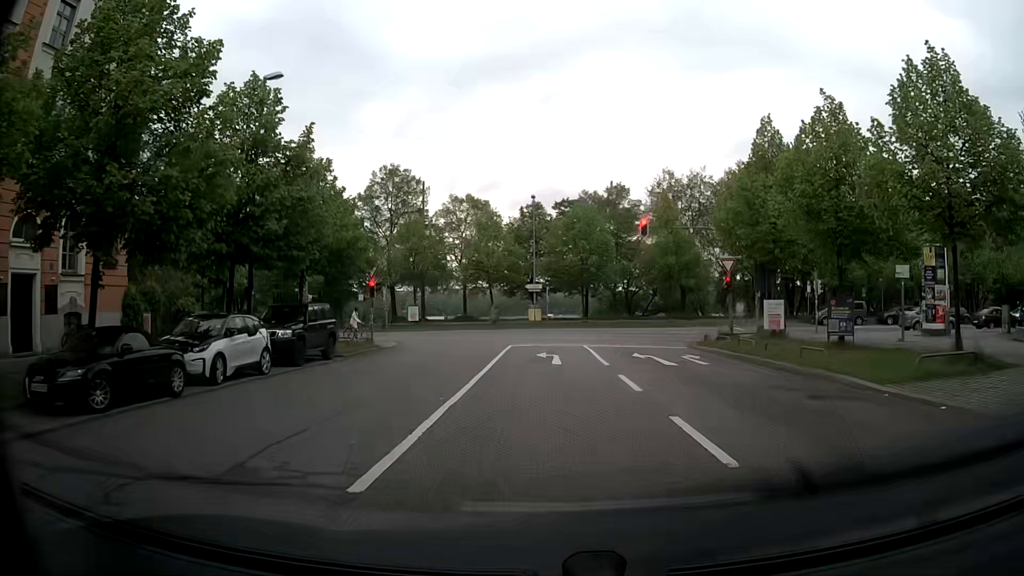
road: tertiary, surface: asphalt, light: Day
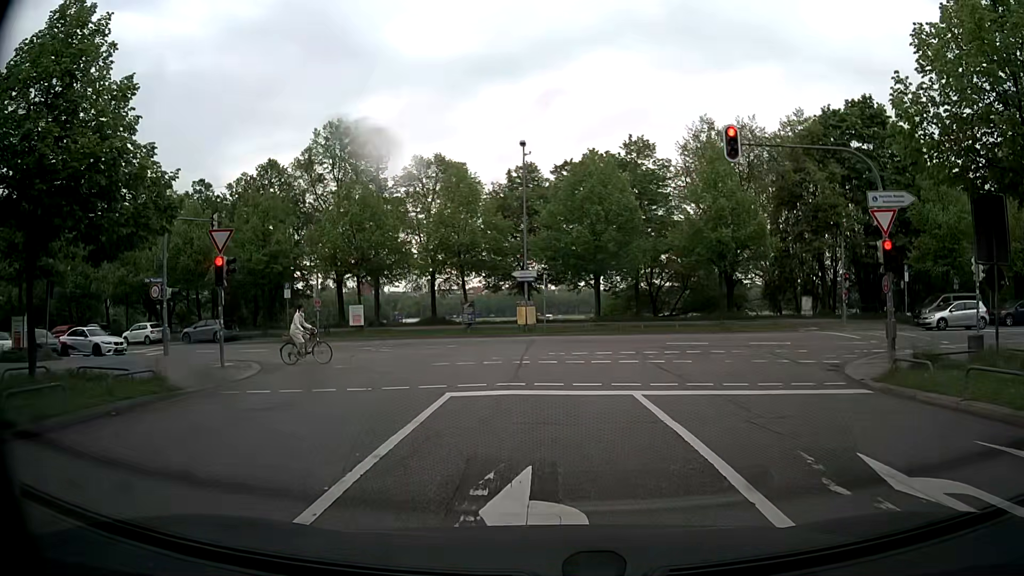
(0.0, +16.8) m; 0°
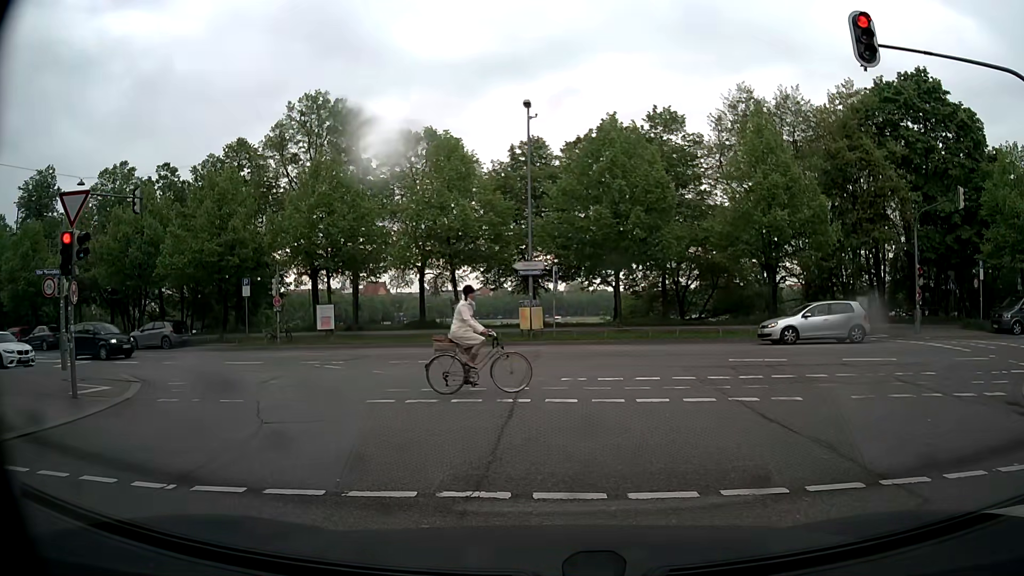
(0.0, +7.2) m; -1°
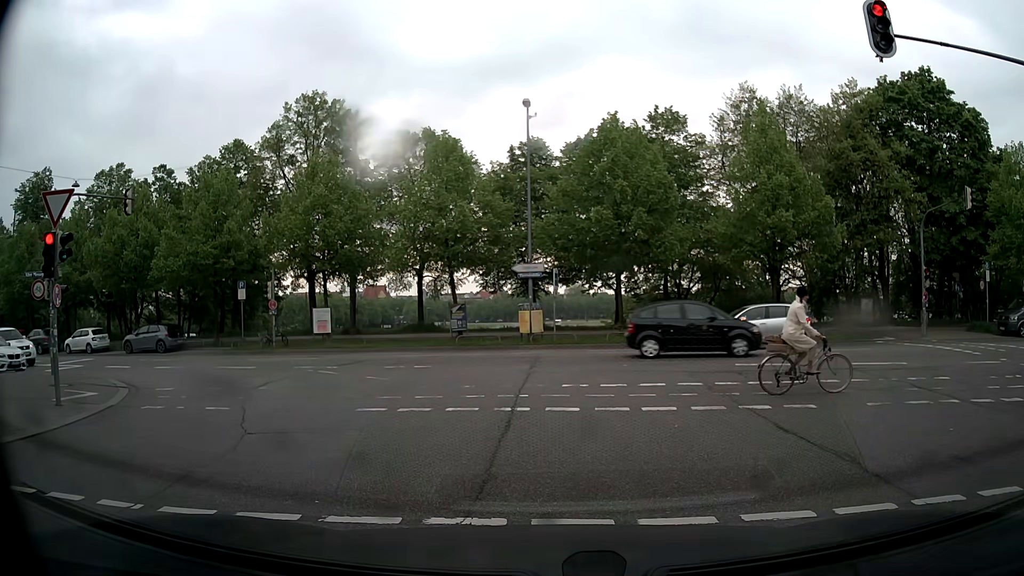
(0.0, +0.6) m; 0°
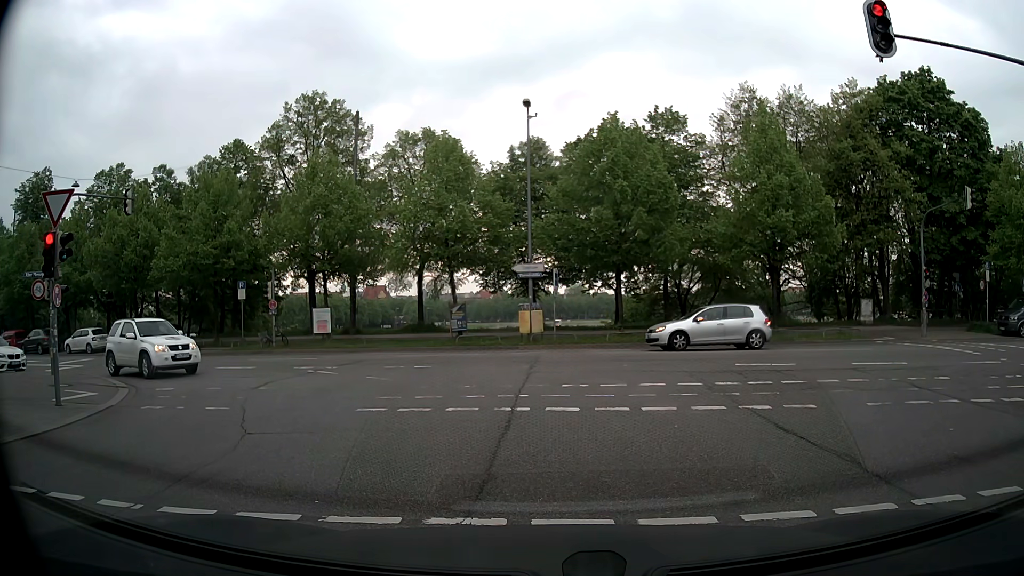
(0.0, 0.0) m; 0°
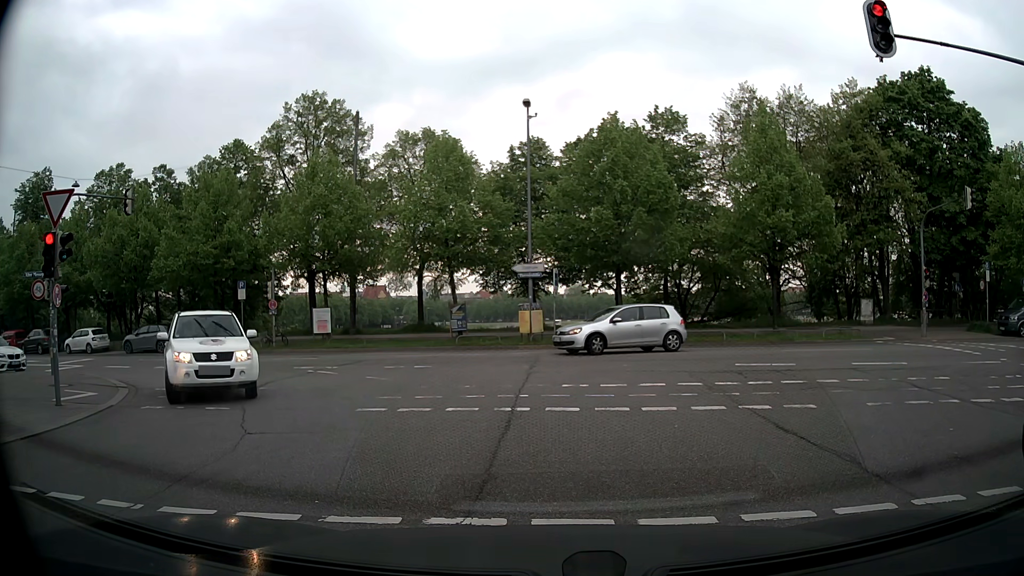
(0.0, 0.0) m; 0°
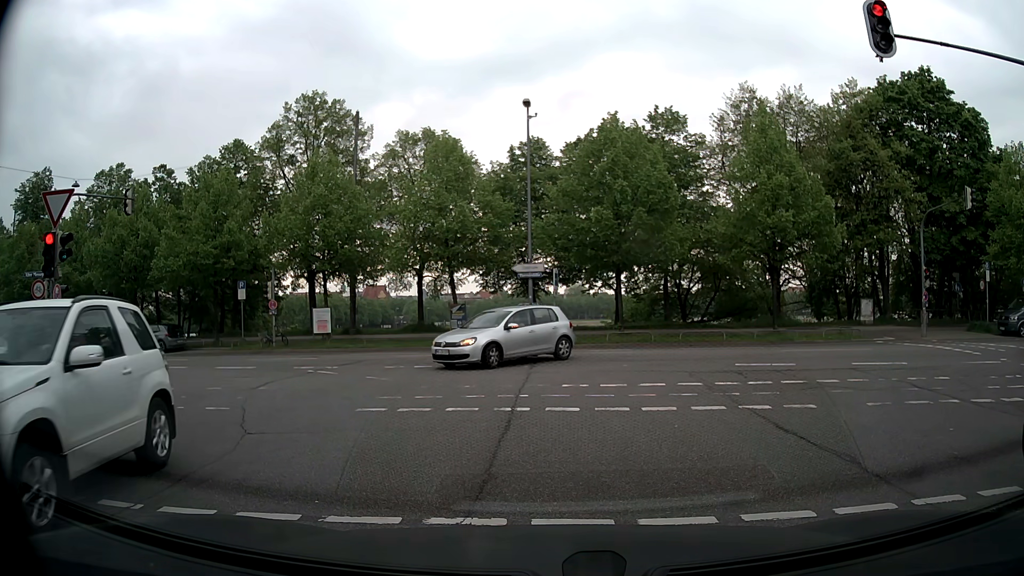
(0.0, 0.0) m; 0°
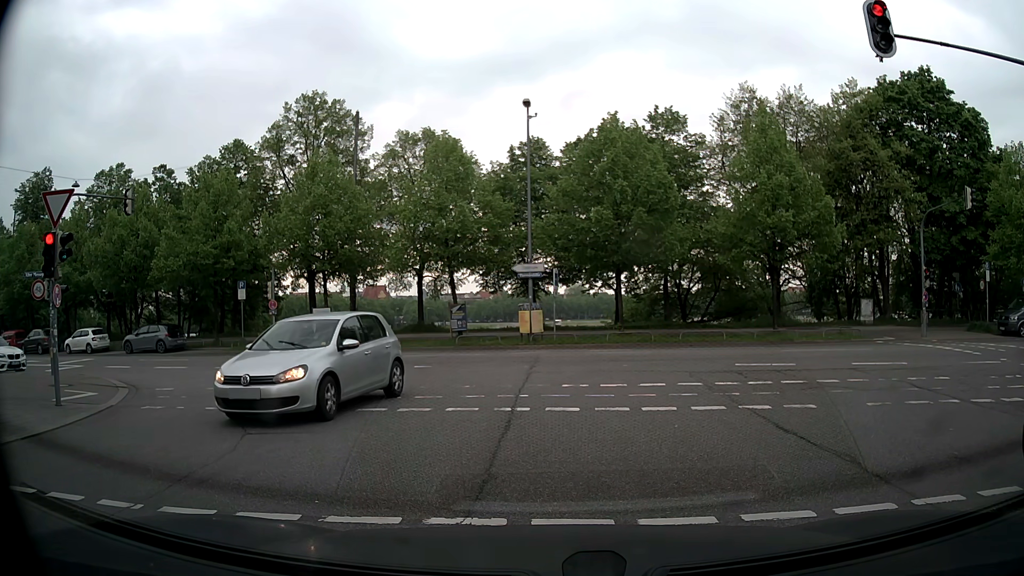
(0.0, 0.0) m; 0°
(0, +10) (-2, +20) (-9, +27) (-19, +30) (-28, +33) (-38, +35) (-48, +37) (-57, +40) (-67, +43) (-76, +46) m
